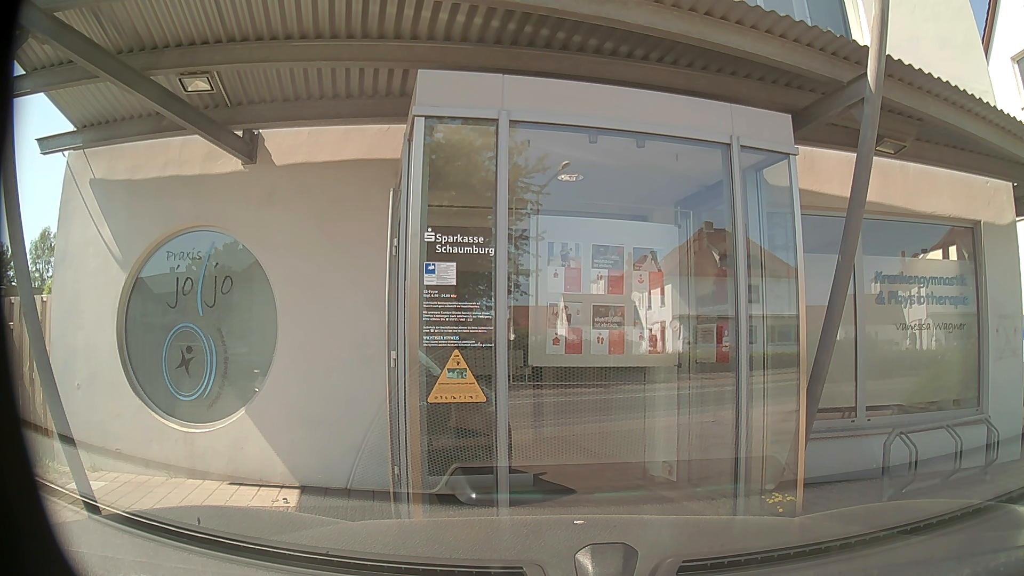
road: secondary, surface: asphalt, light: Day
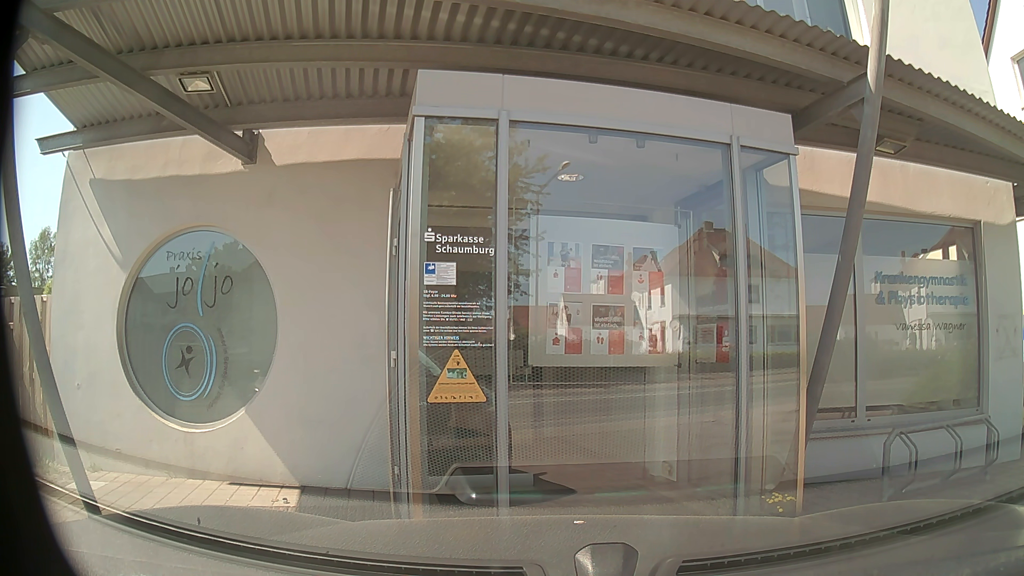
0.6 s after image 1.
(0.0, 0.0) m; 0°
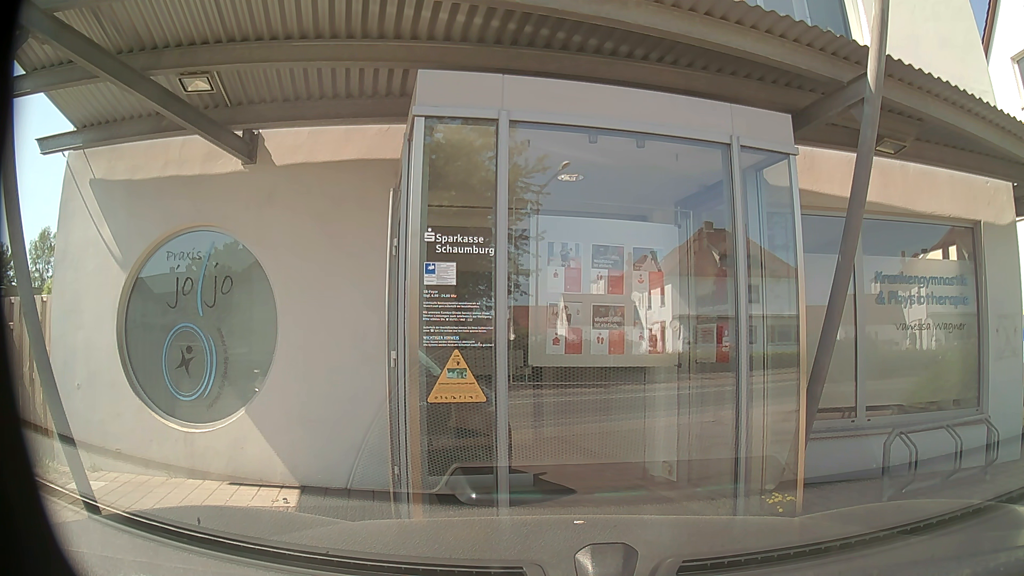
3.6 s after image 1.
(0.0, 0.0) m; 0°
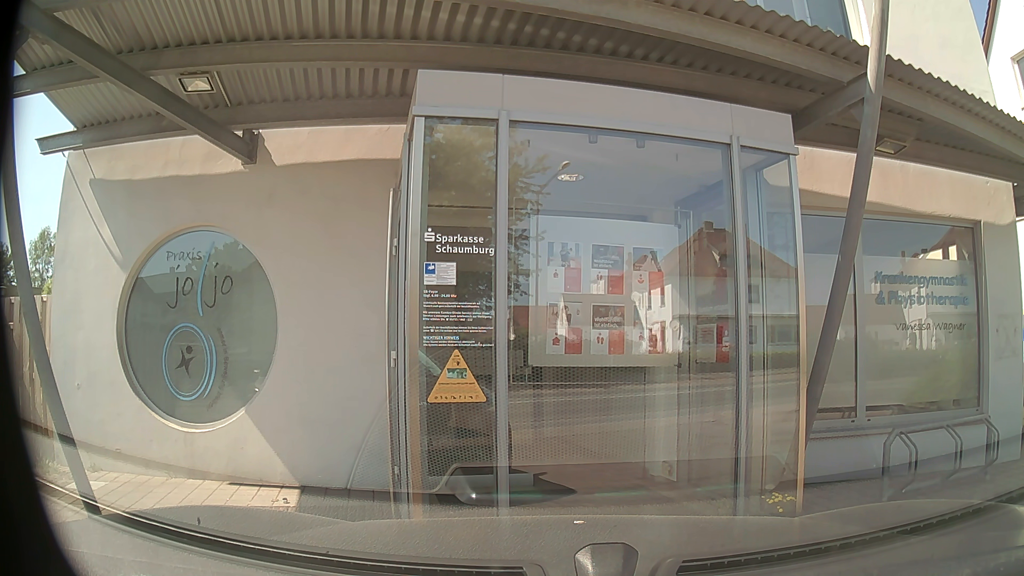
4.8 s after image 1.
(0.0, 0.0) m; 0°
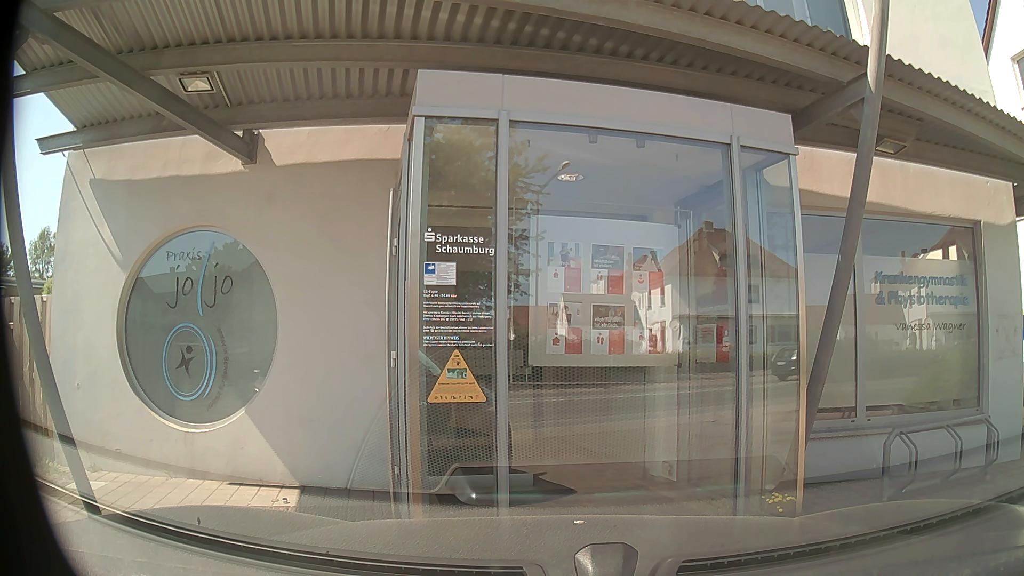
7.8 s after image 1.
(0.0, 0.0) m; 0°
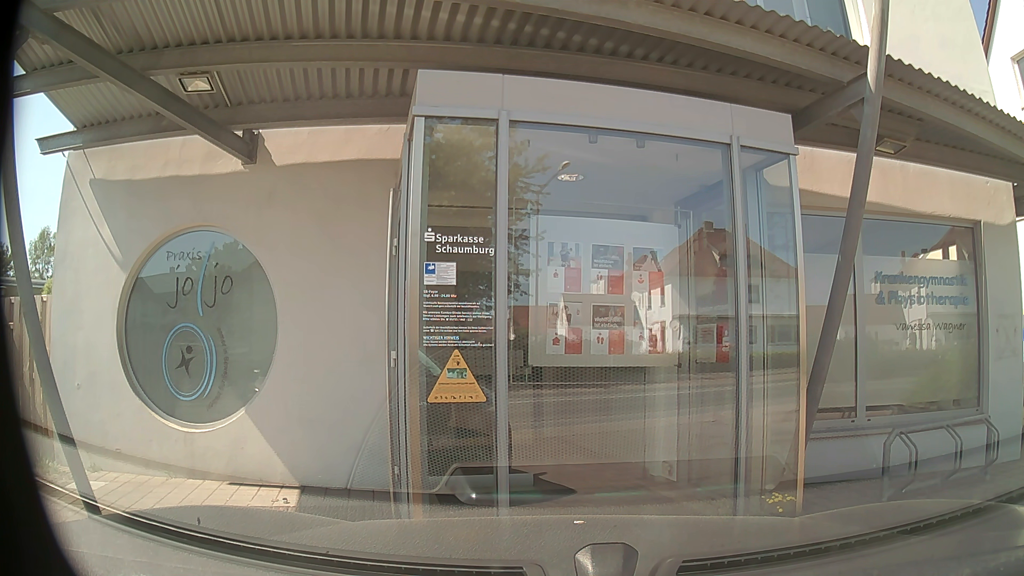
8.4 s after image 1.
(0.0, 0.0) m; 0°
